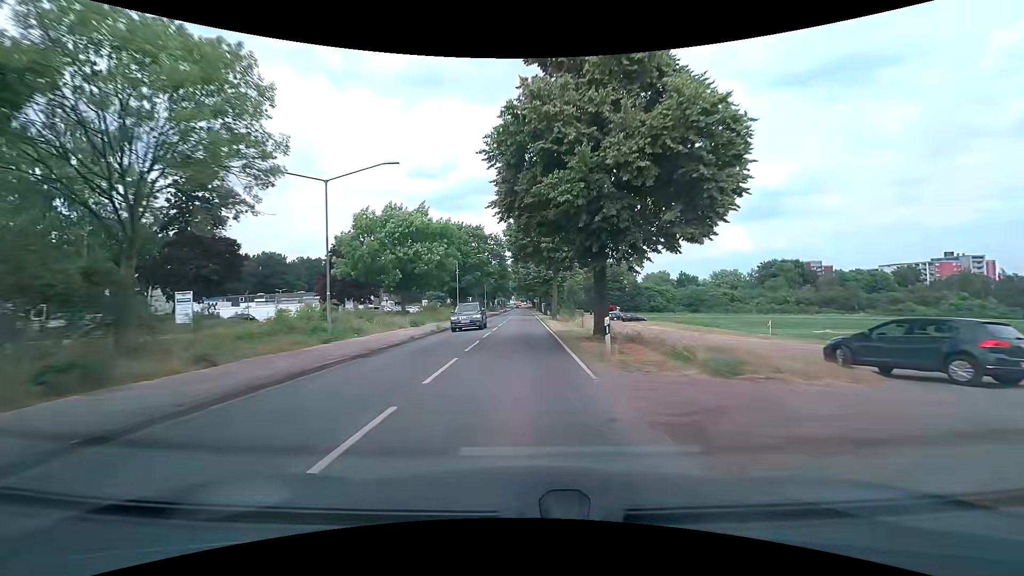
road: secondary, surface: asphalt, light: Day
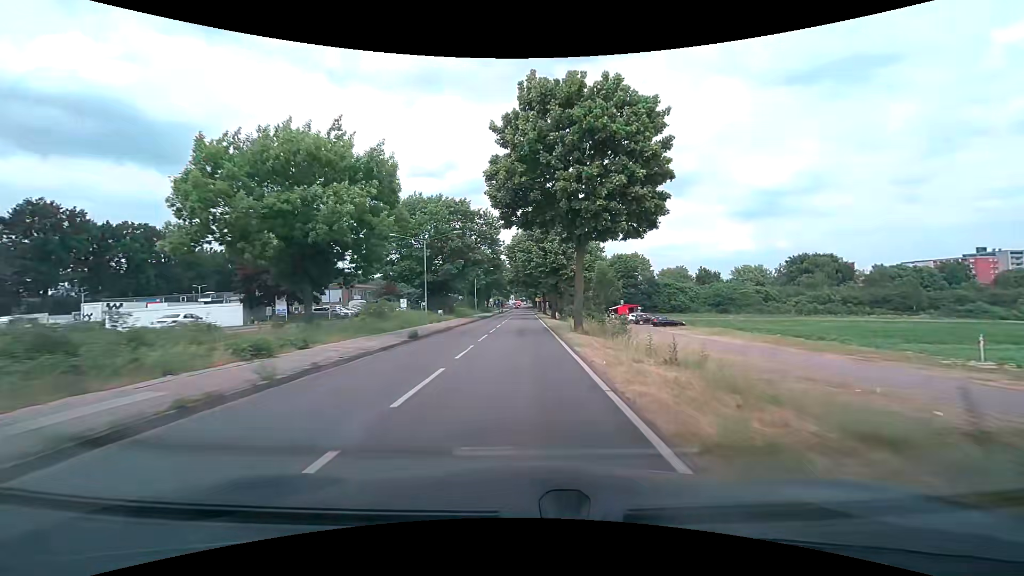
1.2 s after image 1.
(0.0, +20.2) m; 0°
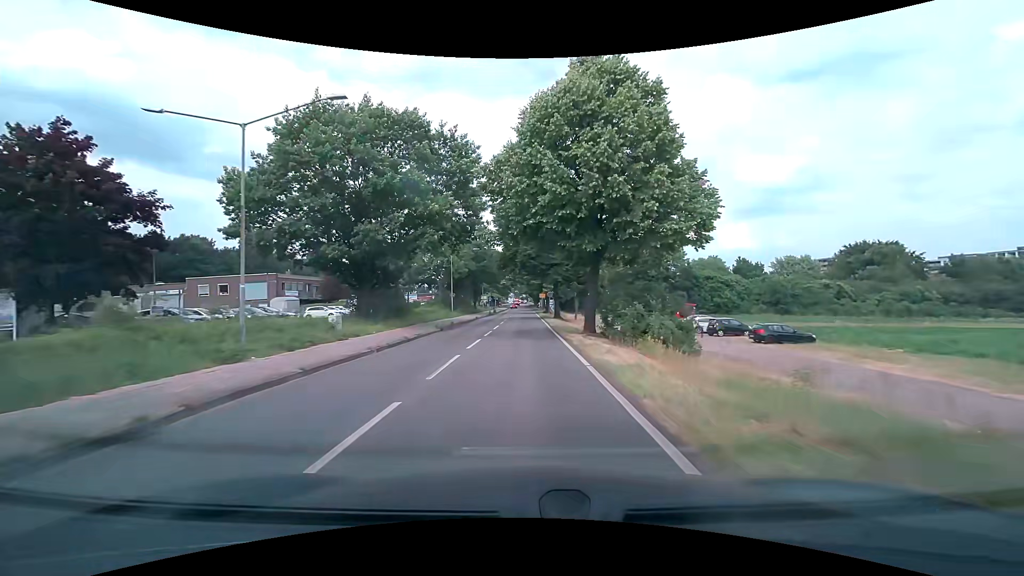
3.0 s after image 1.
(0.0, +27.9) m; 0°
